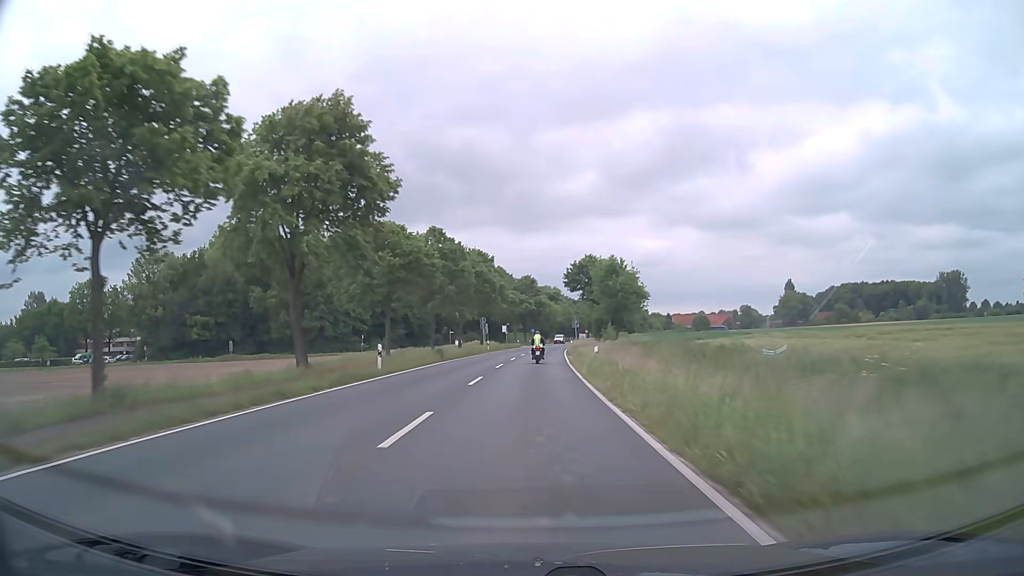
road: secondary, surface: asphalt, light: Day
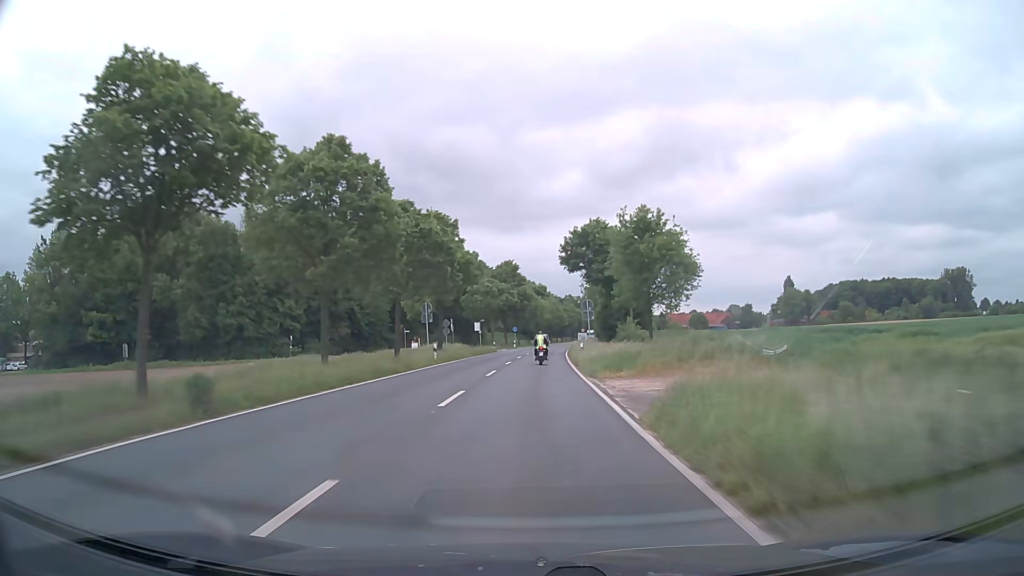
(+0.1, +27.9) m; +1°
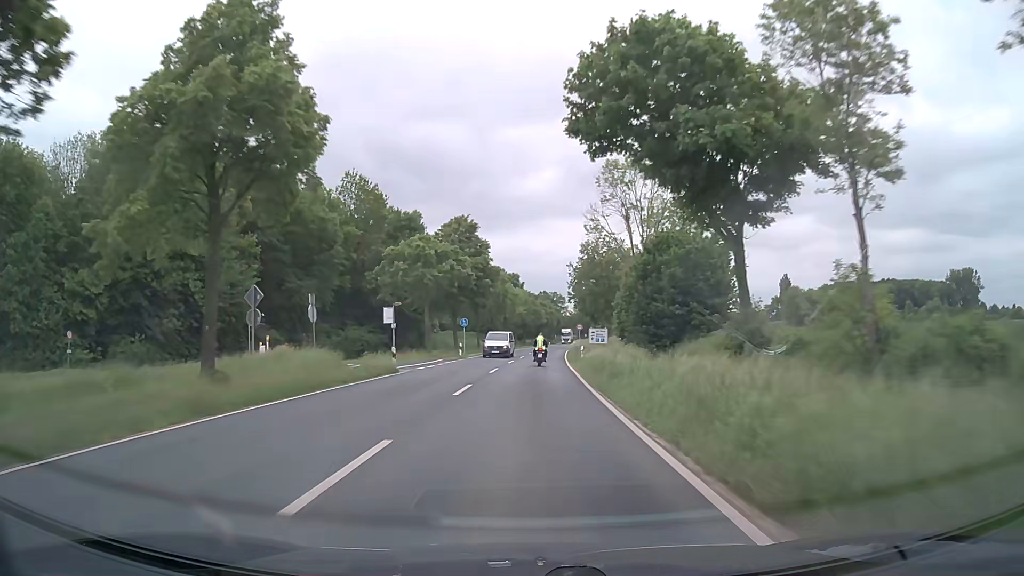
(+0.8, +41.2) m; +2°
(0, +10) (0, +20) (+1, +30) (+1, +40) (+1, +50) (+2, +60) (+3, +70) (+3, +80) (+4, +90) (+5, +100) m
